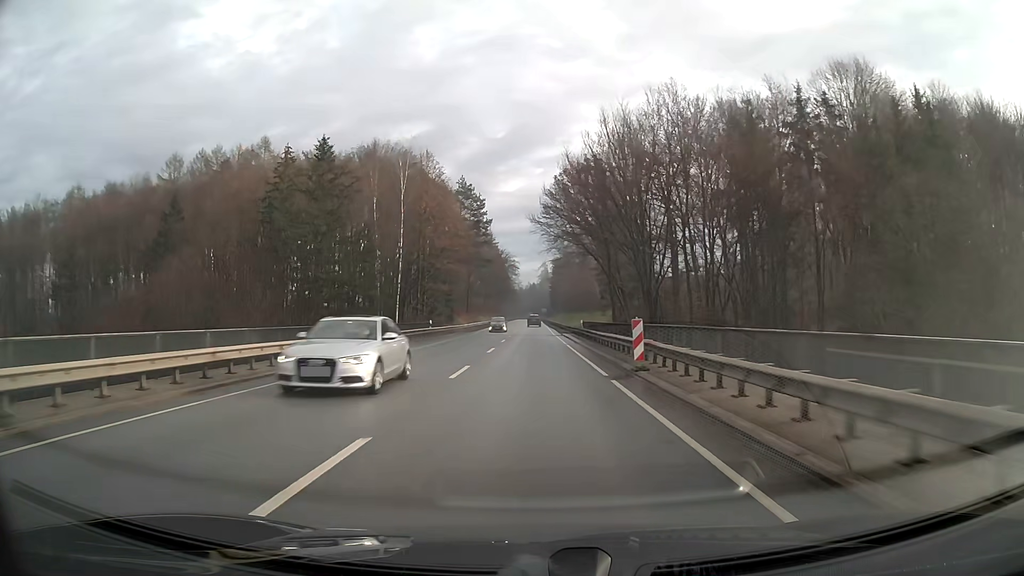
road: primary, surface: asphalt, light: Day
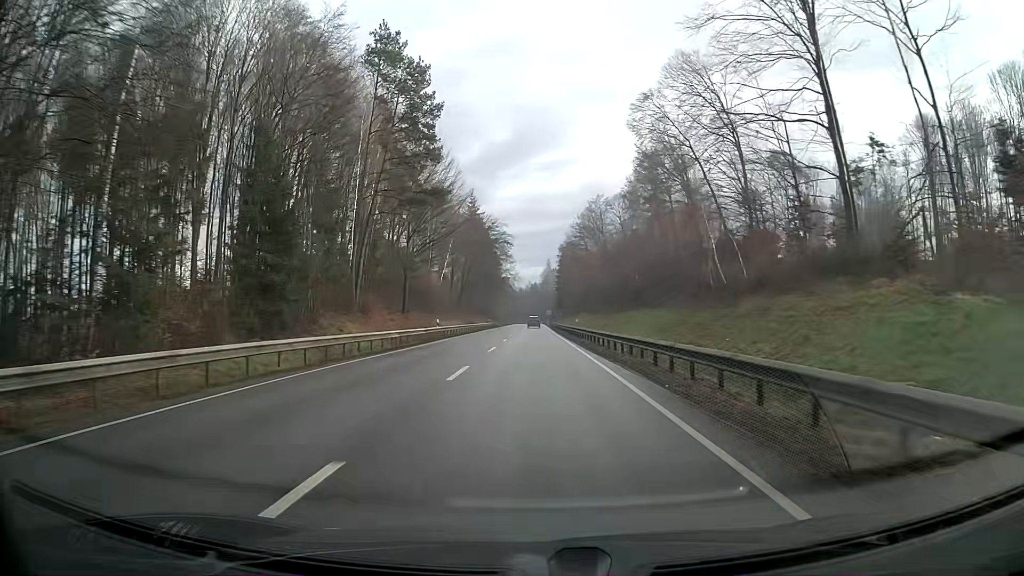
(-0.1, +61.4) m; 0°
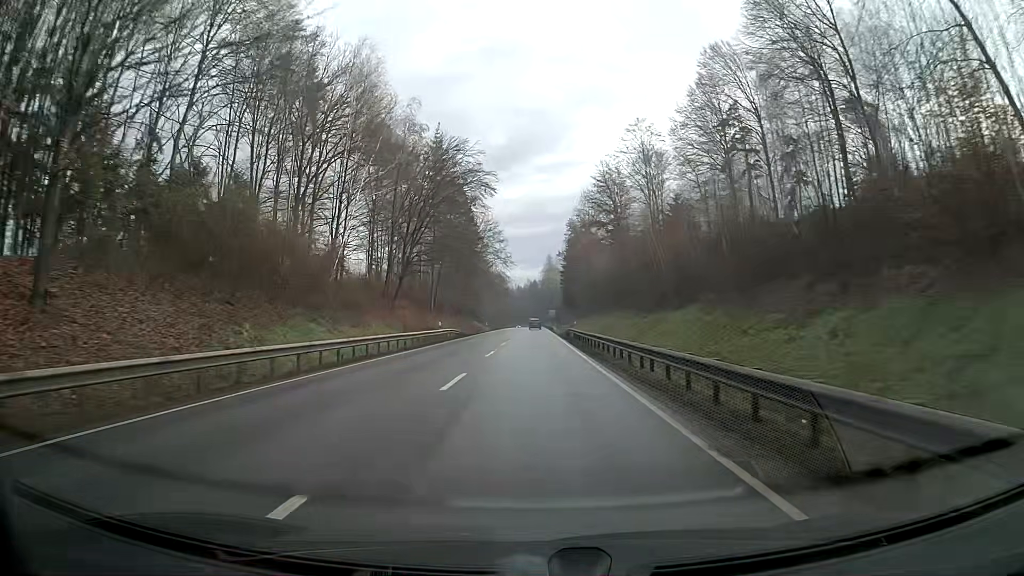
(0.0, +49.1) m; 0°
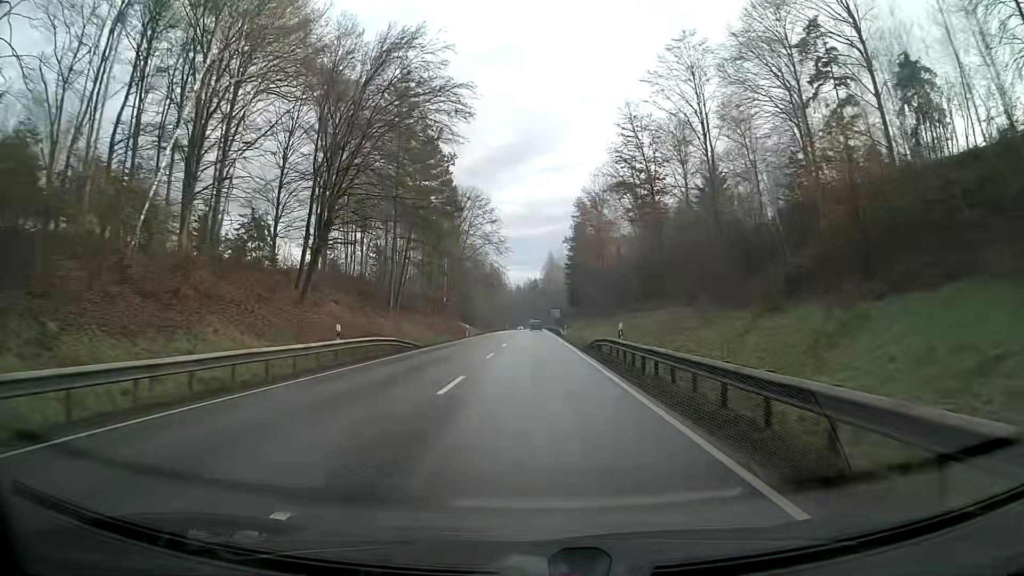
(0.0, +24.6) m; 0°
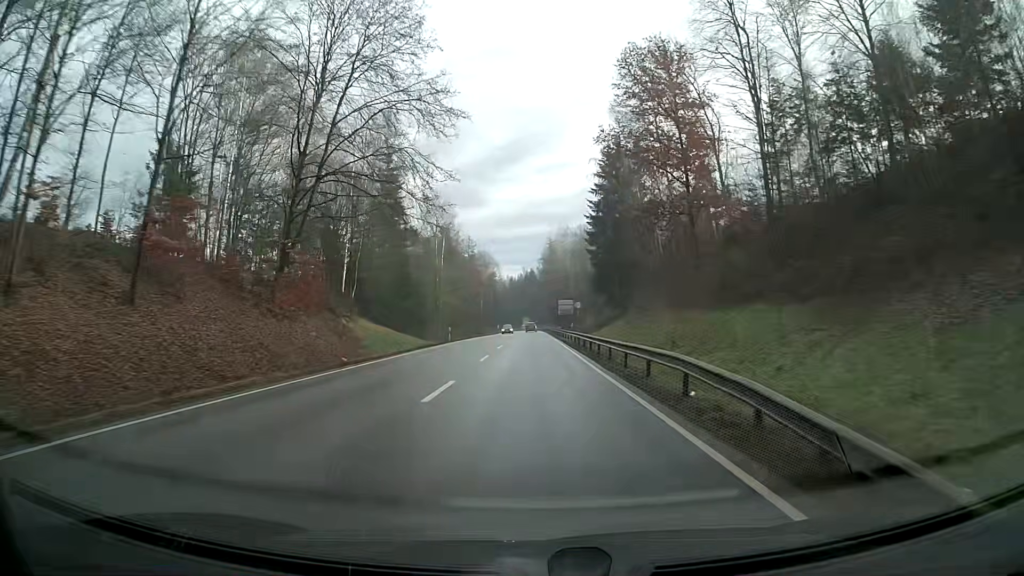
(+0.2, +61.6) m; 0°
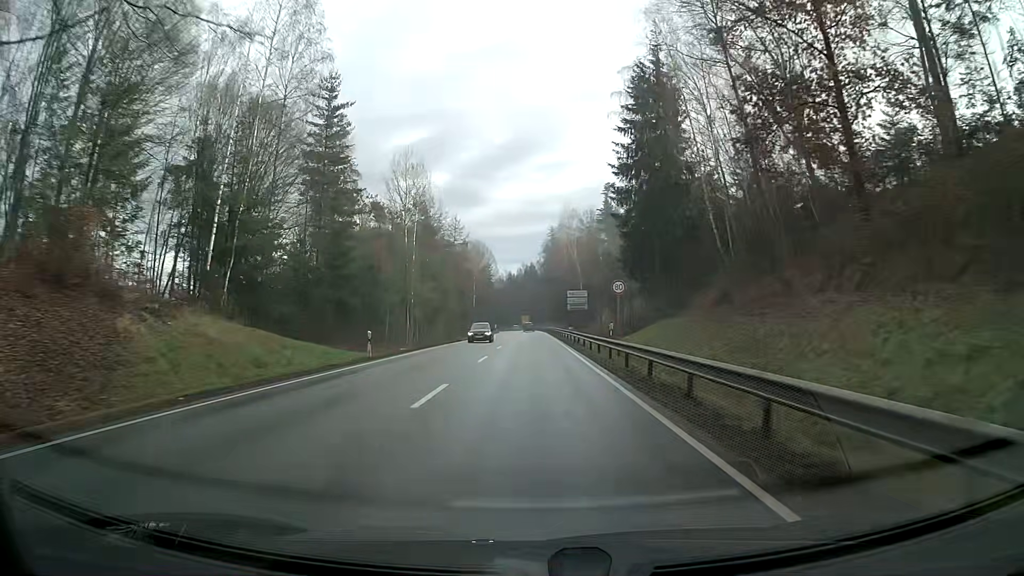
(+0.1, +24.6) m; 0°
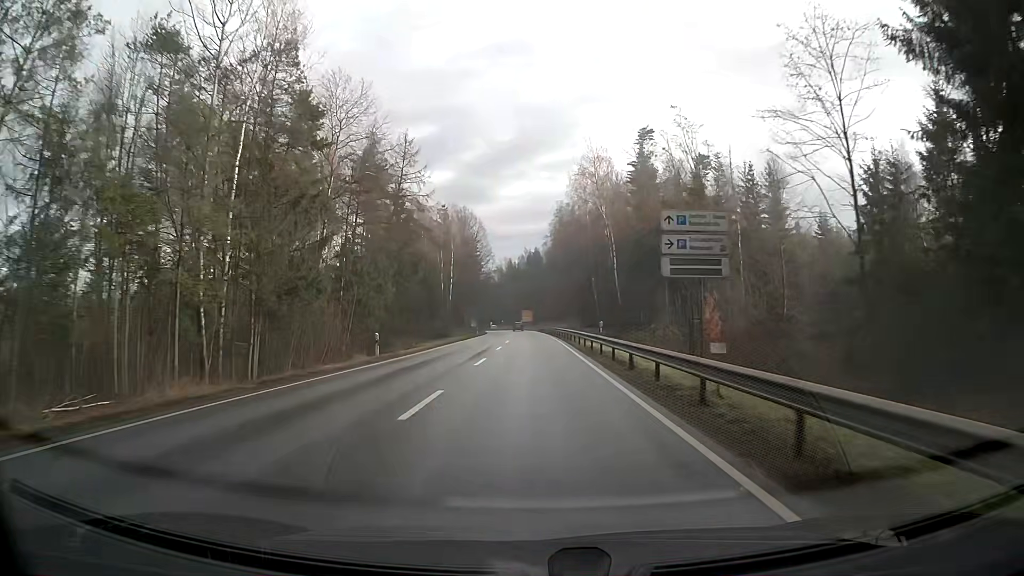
(-0.4, +49.5) m; -1°
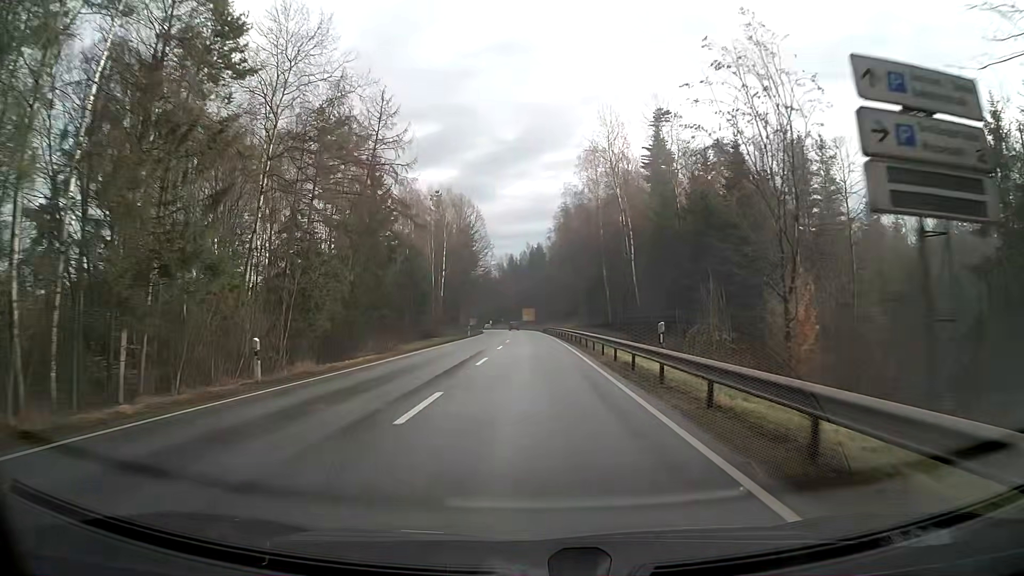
(0.0, +12.4) m; 0°
